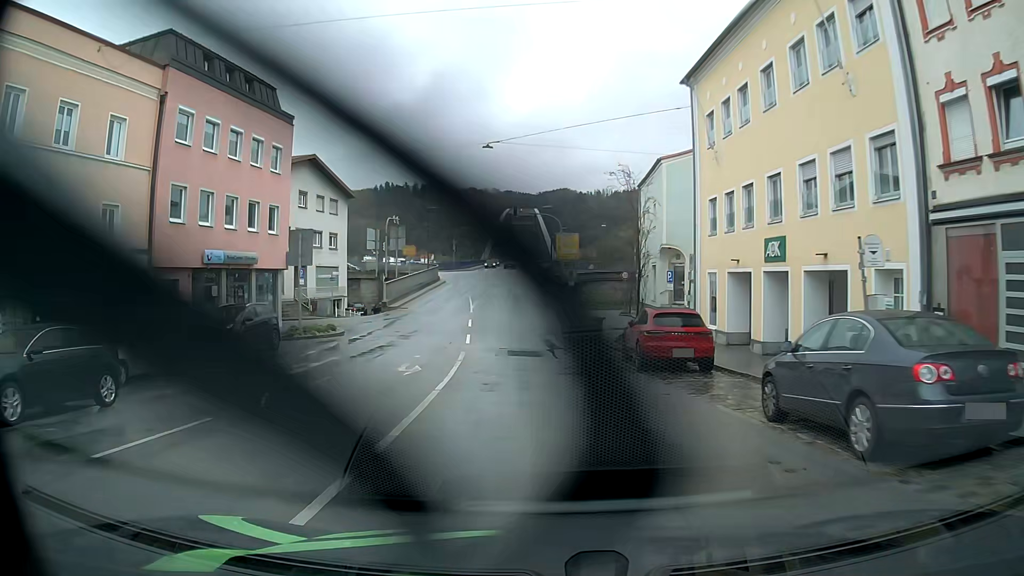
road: tertiary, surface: asphalt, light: Day
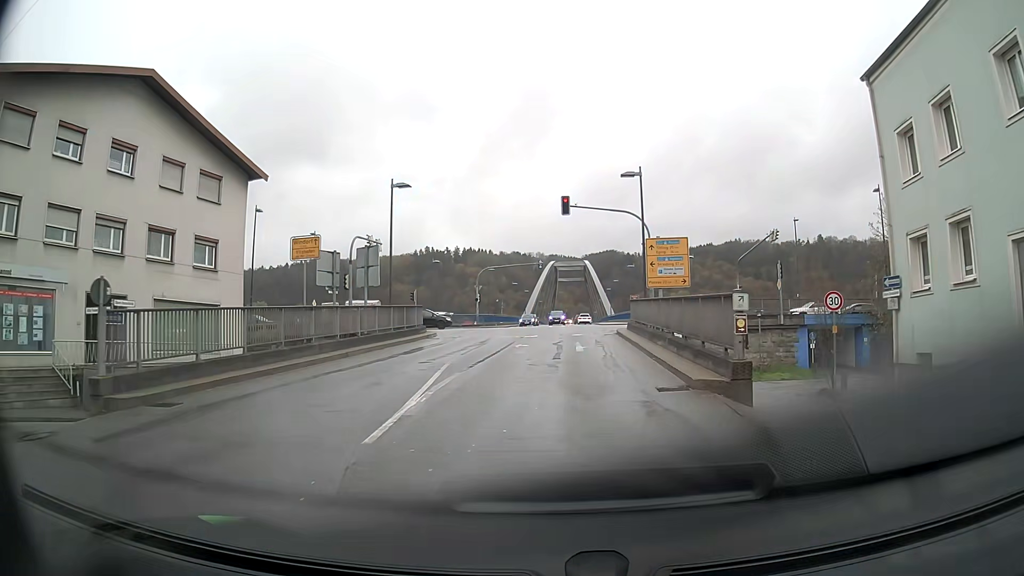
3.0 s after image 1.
(-1.5, +29.0) m; -4°
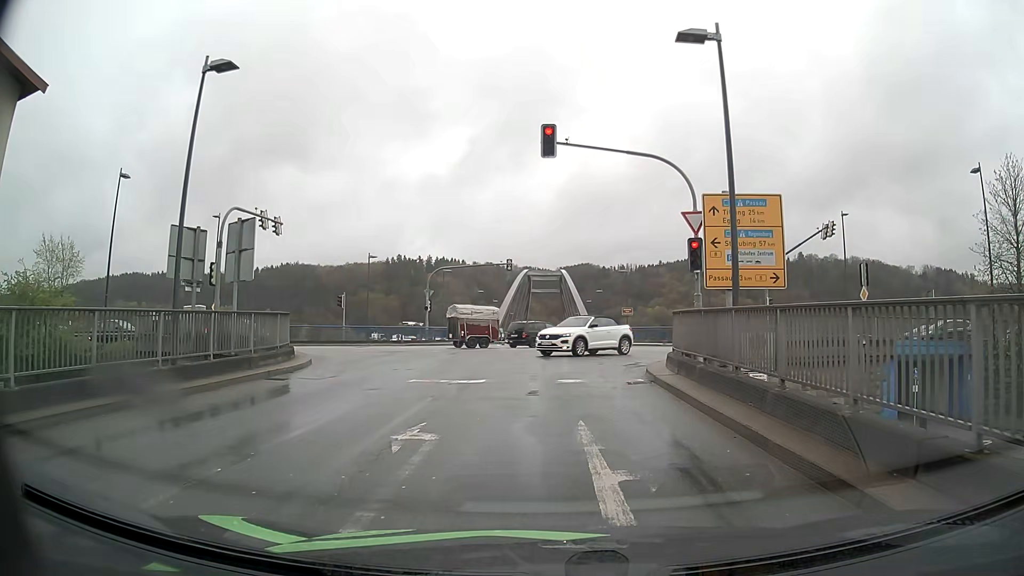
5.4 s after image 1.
(+0.1, +15.2) m; +2°
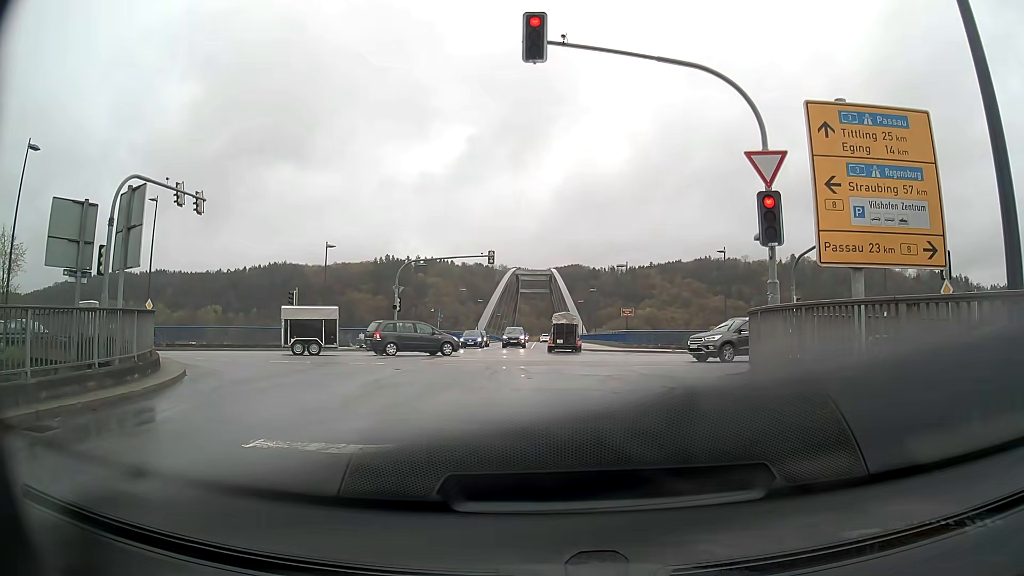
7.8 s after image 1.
(+0.1, +7.3) m; +2°
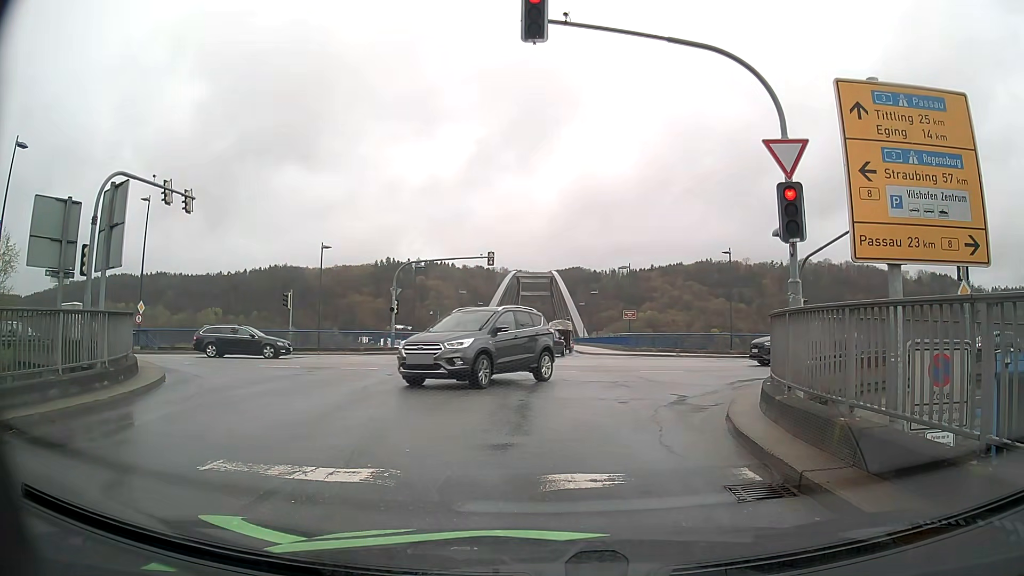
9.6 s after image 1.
(0.0, +1.0) m; 0°
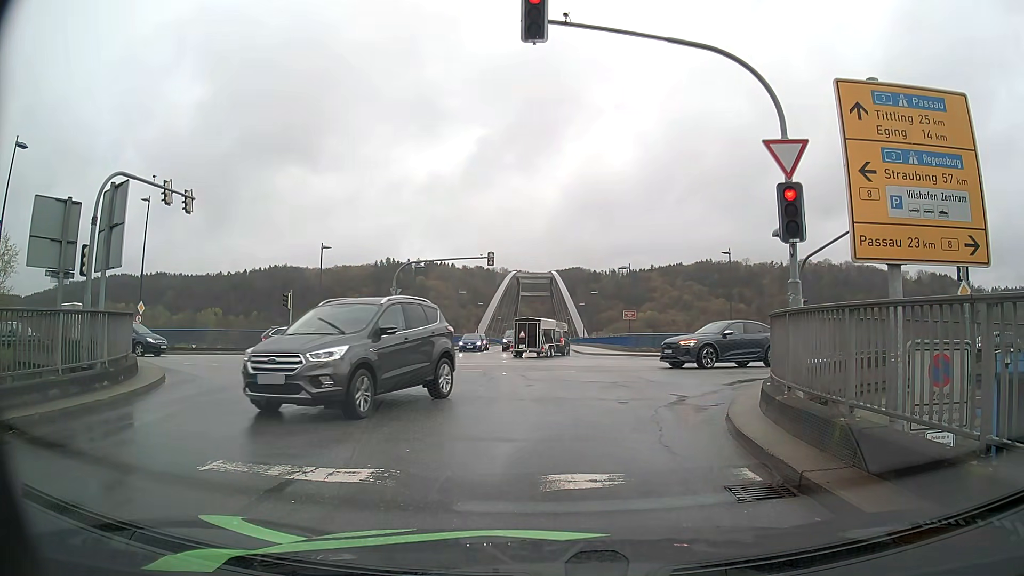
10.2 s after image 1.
(0.0, 0.0) m; 0°
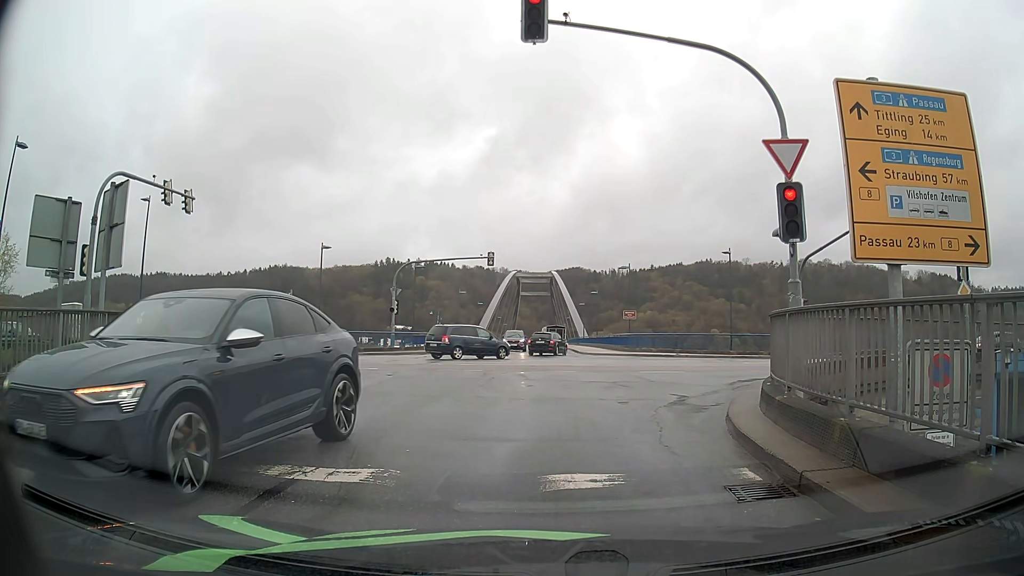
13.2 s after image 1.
(0.0, 0.0) m; 0°
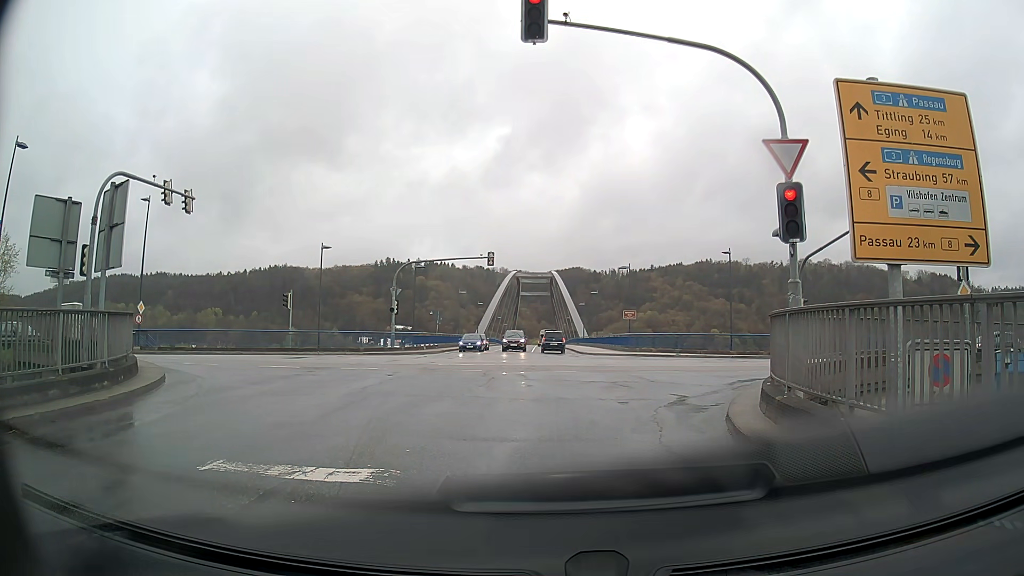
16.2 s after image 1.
(0.0, 0.0) m; 0°
